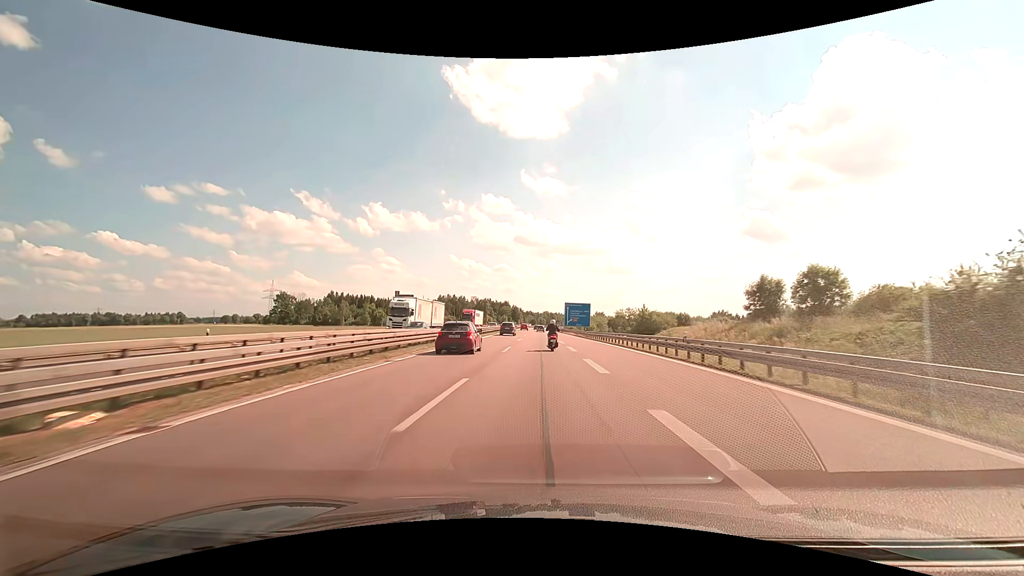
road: motorway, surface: asphalt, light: Day
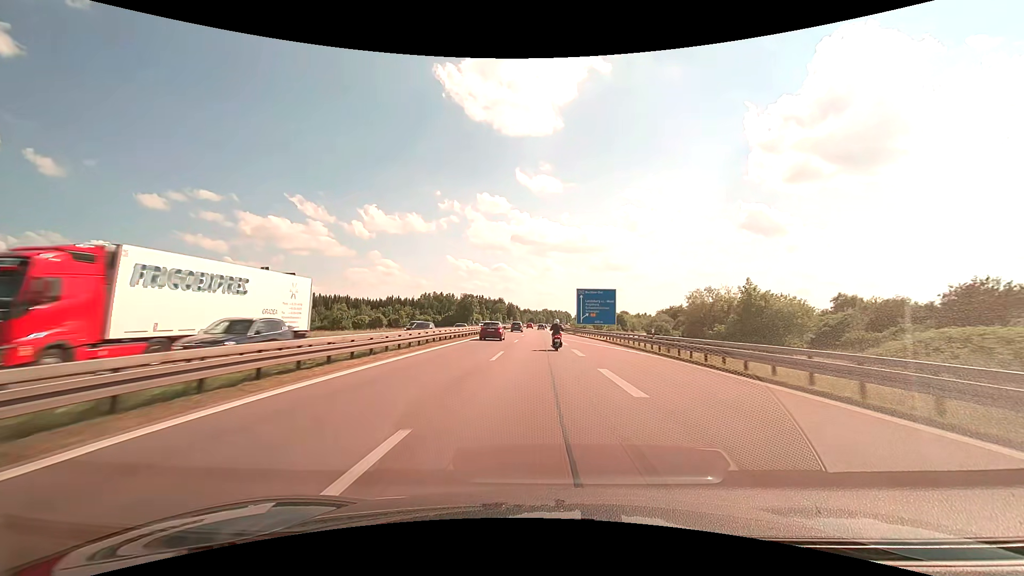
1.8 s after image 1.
(+0.1, +42.2) m; 0°
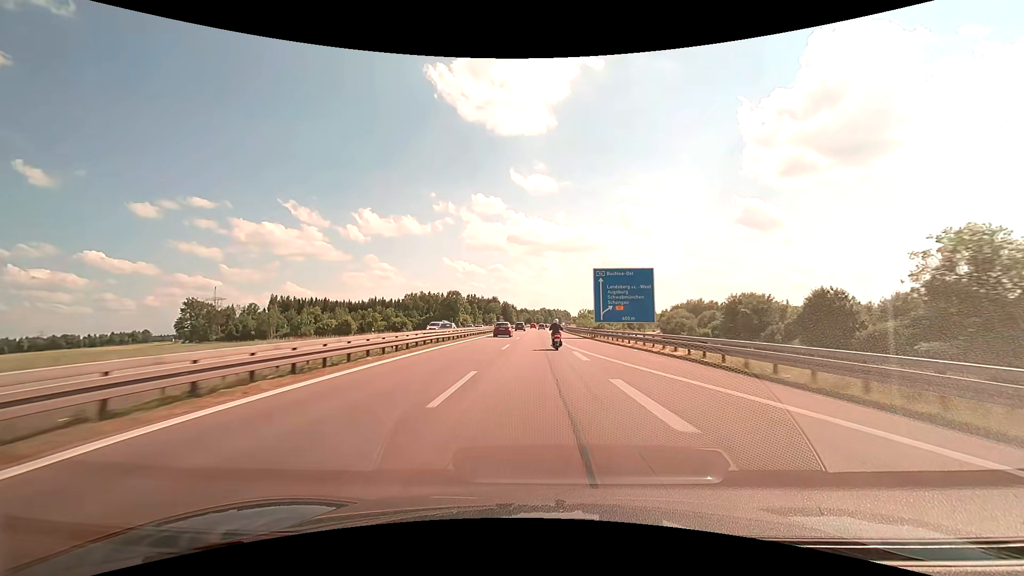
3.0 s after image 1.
(0.0, +28.1) m; 0°
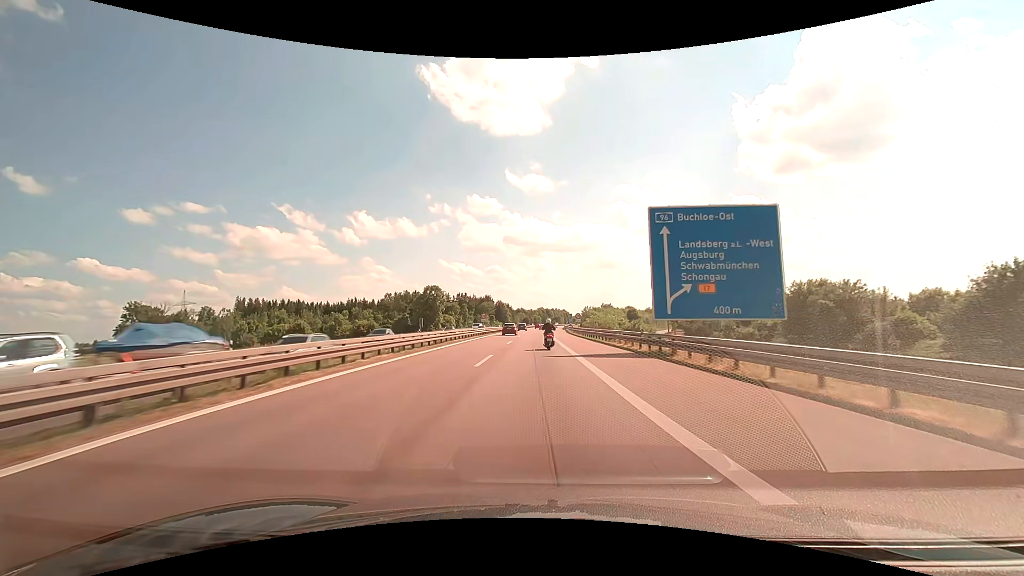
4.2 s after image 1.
(+0.1, +28.1) m; 0°
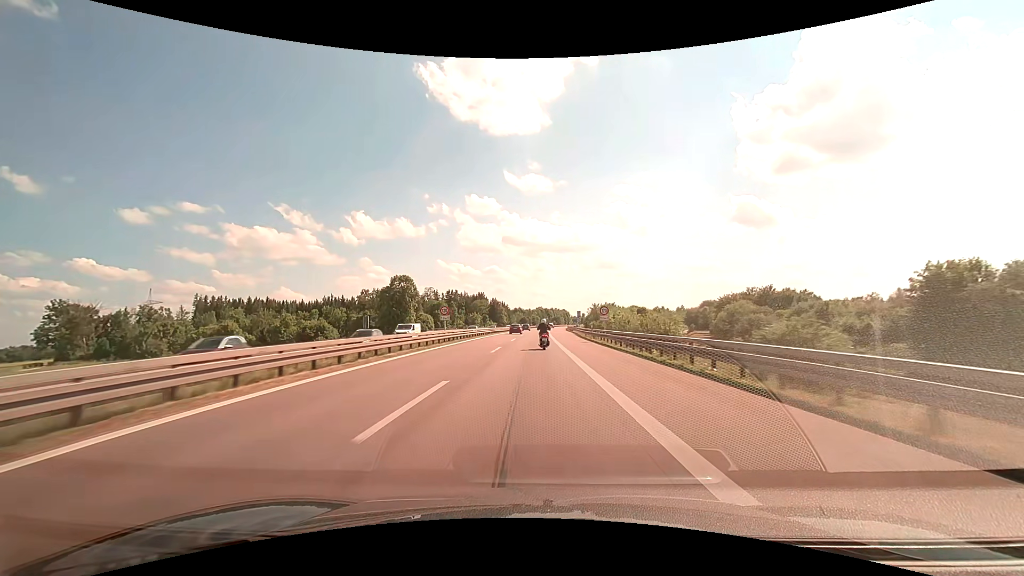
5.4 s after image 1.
(0.0, +28.1) m; 0°
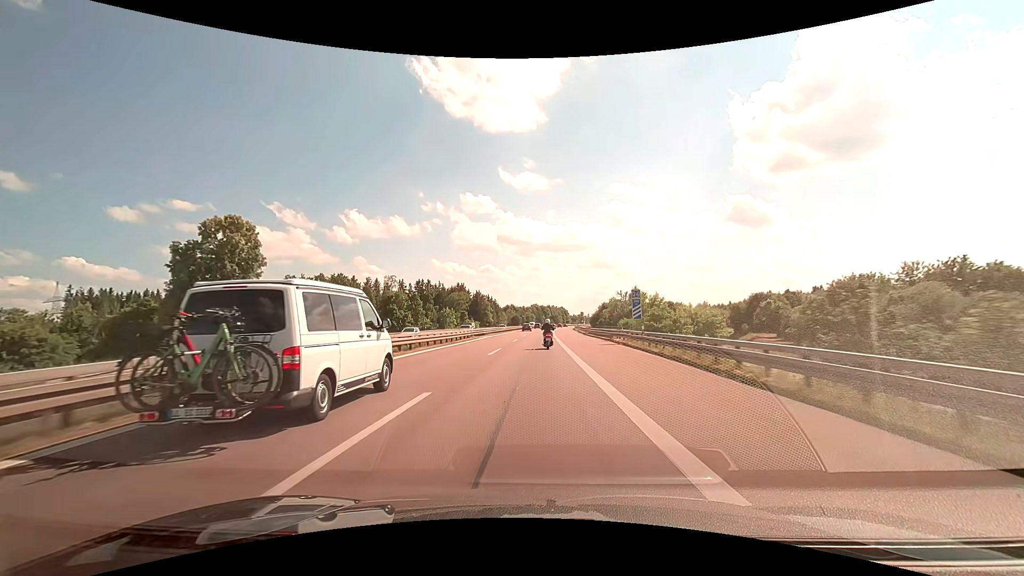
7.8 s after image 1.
(+0.1, +56.0) m; +1°
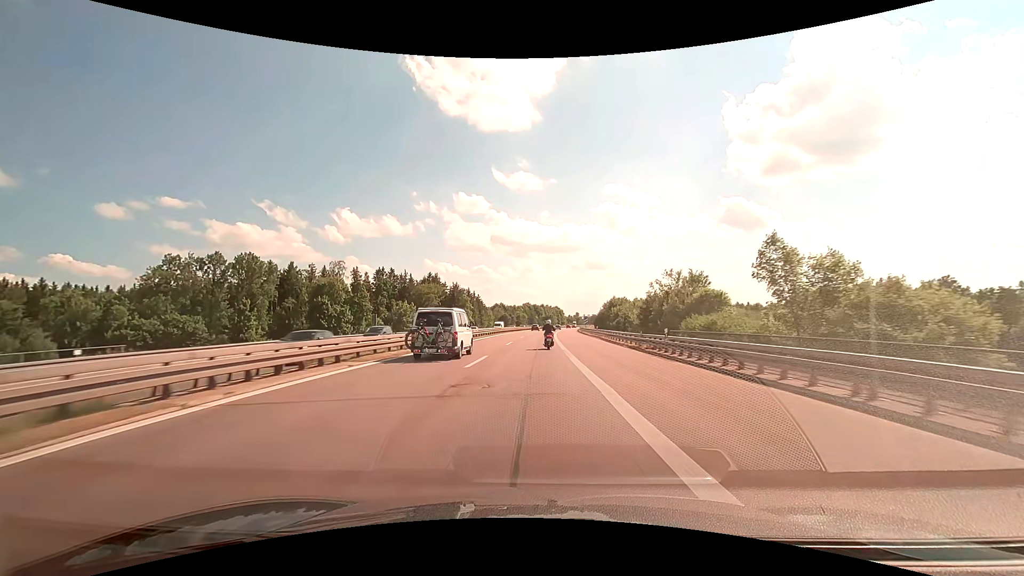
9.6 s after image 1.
(+0.2, +42.0) m; +1°
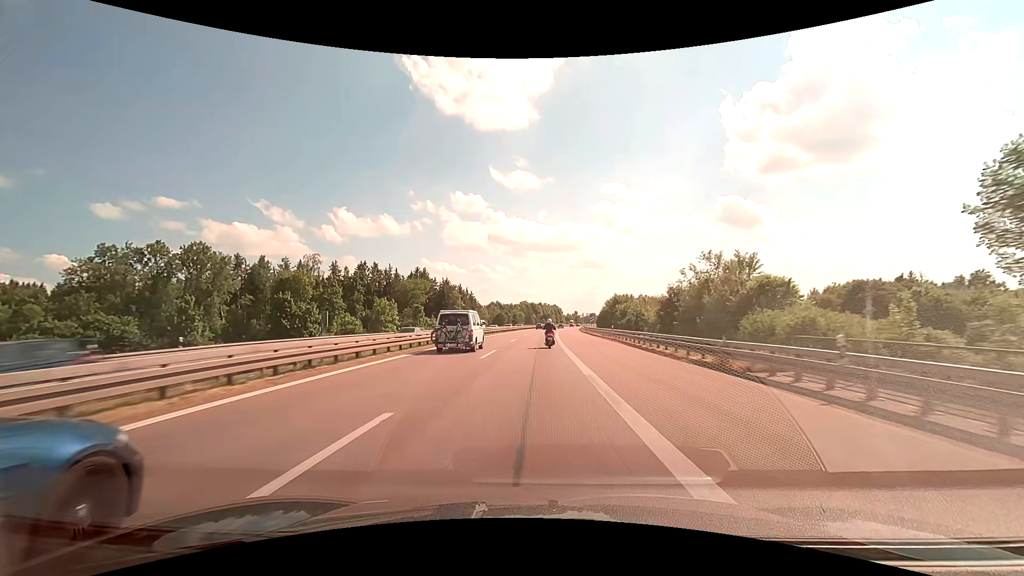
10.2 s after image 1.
(0.0, +14.0) m; 0°
(0, +10) (0, +20) (0, +30) (0, +40) (+1, +50) (+1, +60) (+1, +70) (+2, +80) (+2, +90) (+3, +100) m
